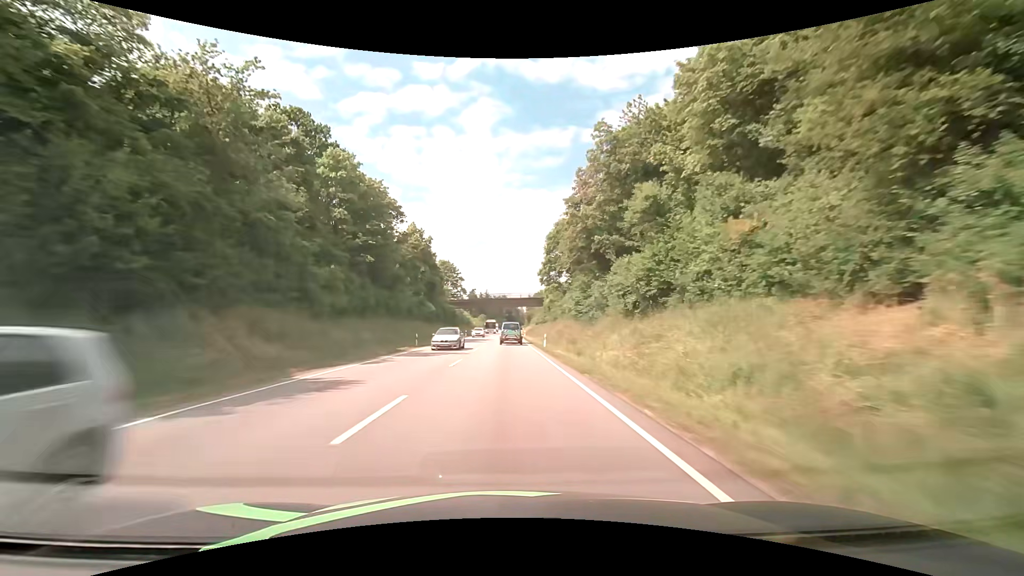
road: primary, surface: asphalt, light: Day
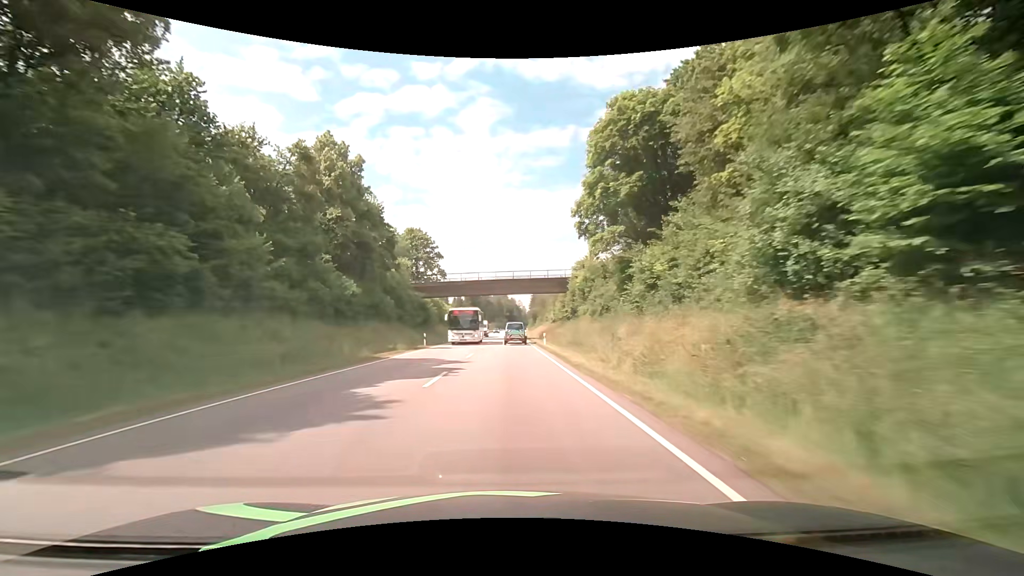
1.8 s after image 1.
(-0.1, +42.2) m; -1°
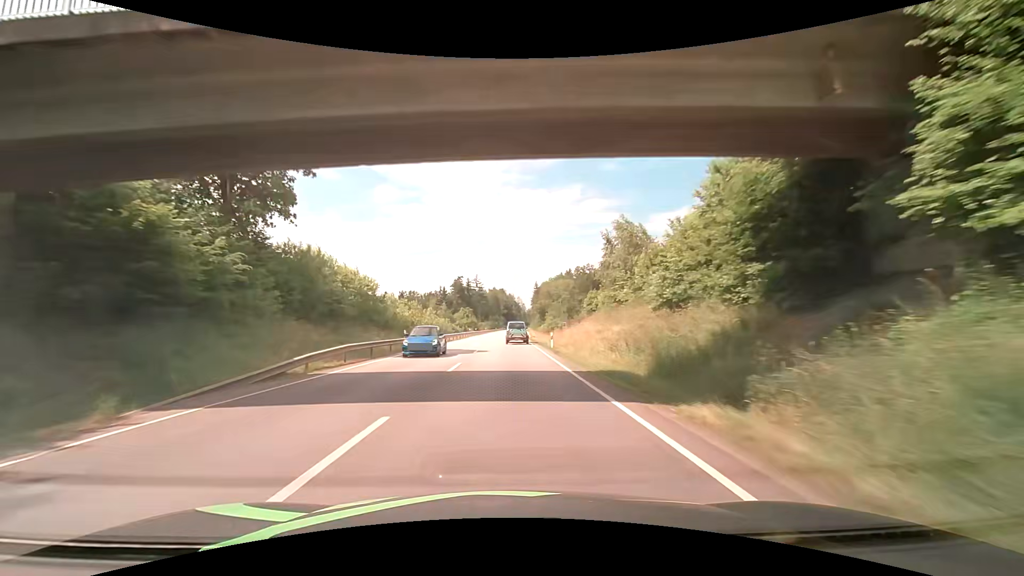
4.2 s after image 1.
(+0.6, +56.0) m; 0°
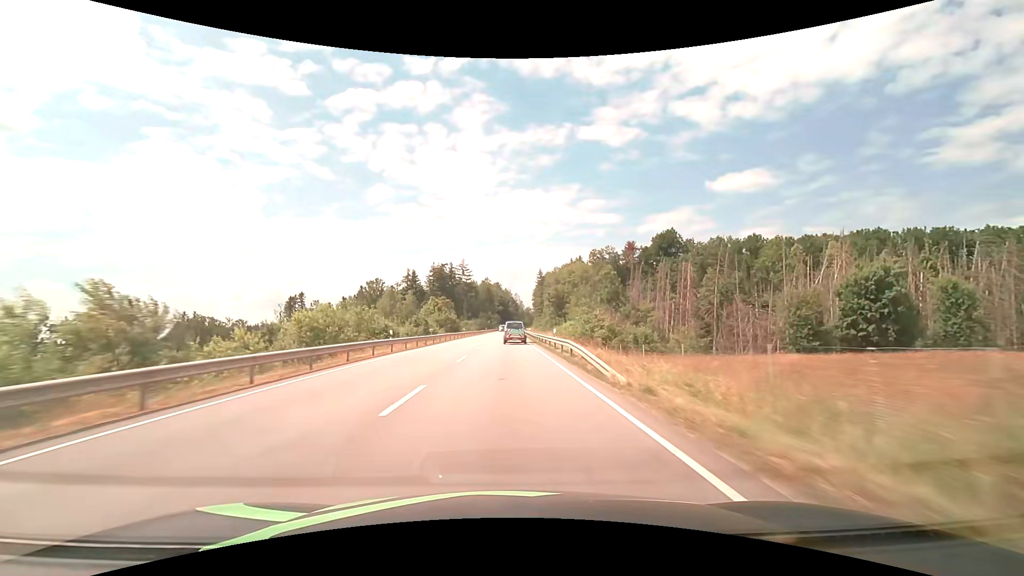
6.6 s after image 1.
(+0.5, +55.6) m; +1°
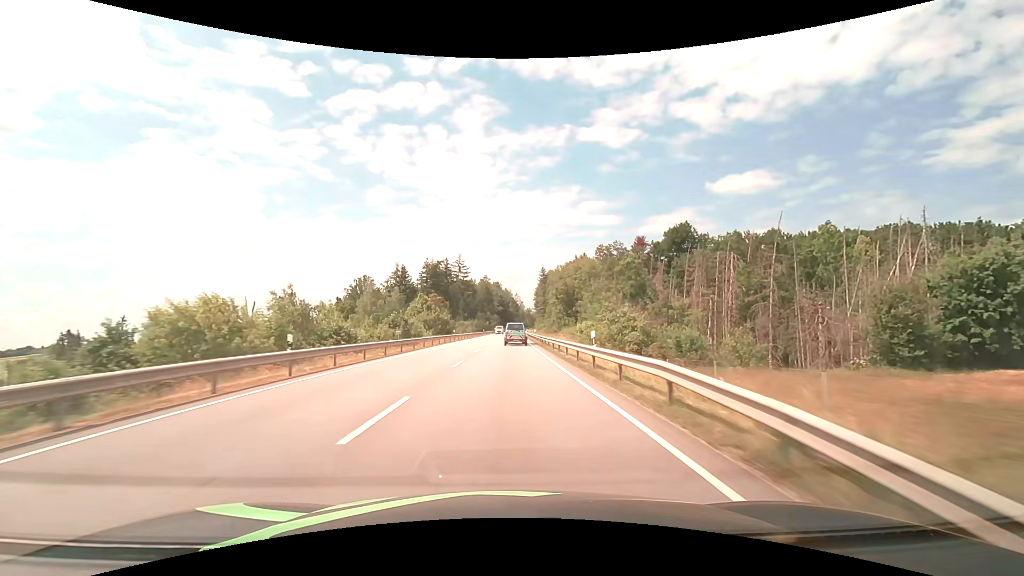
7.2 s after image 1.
(0.0, +13.8) m; 0°
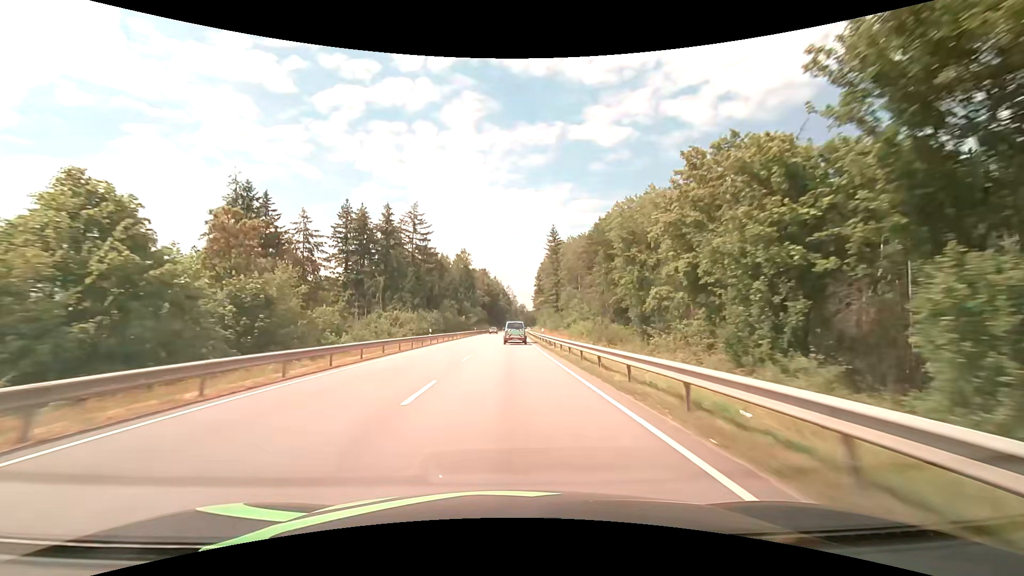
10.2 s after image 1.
(+0.5, +68.8) m; +1°
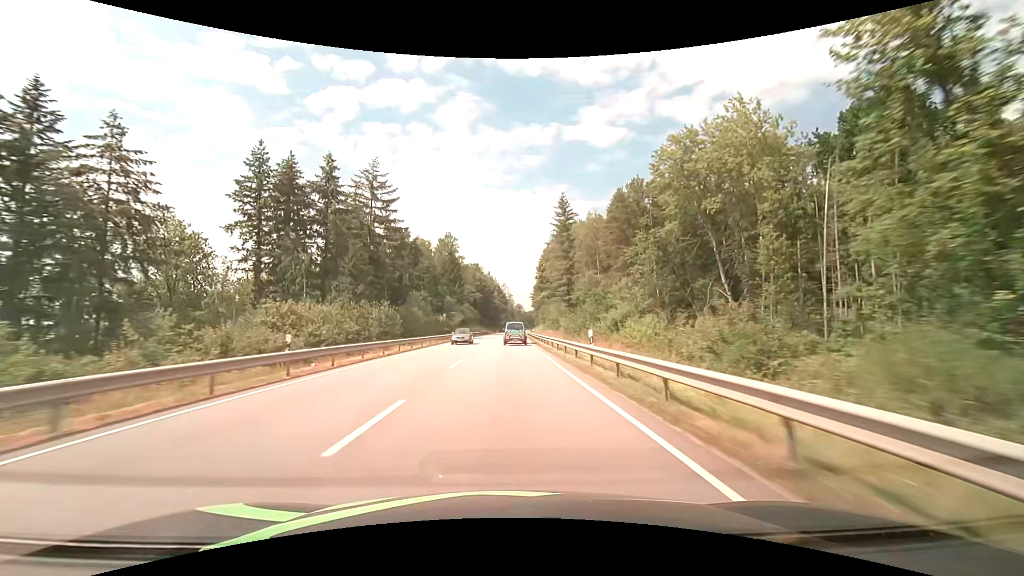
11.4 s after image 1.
(+0.2, +27.4) m; 0°
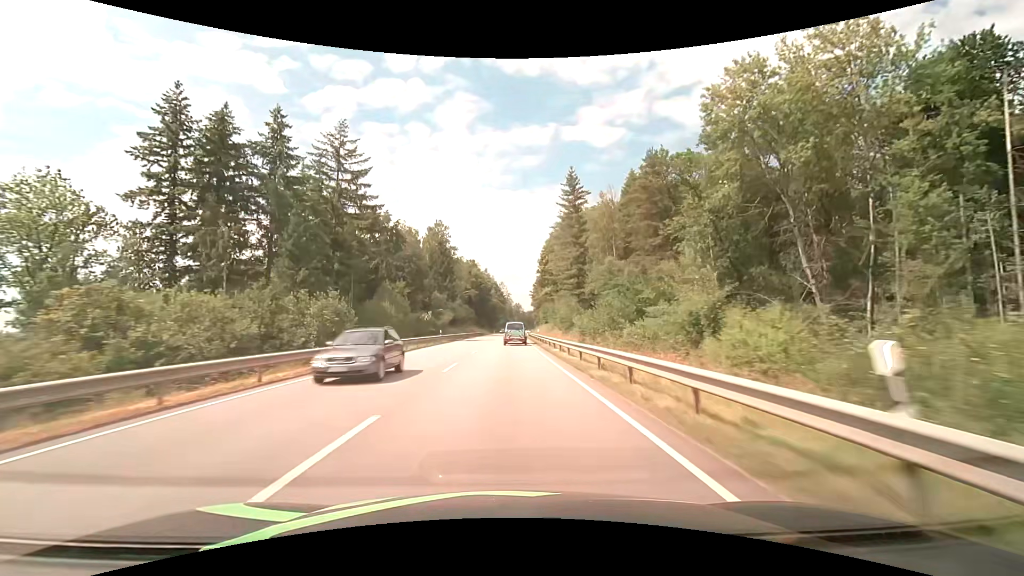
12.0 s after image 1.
(+0.1, +13.7) m; +1°
(0, +10) (0, +20) (0, +30) (0, +40) (0, +50) (0, +60) (0, +70) (+1, +80) (+1, +90) (+1, +100) m
